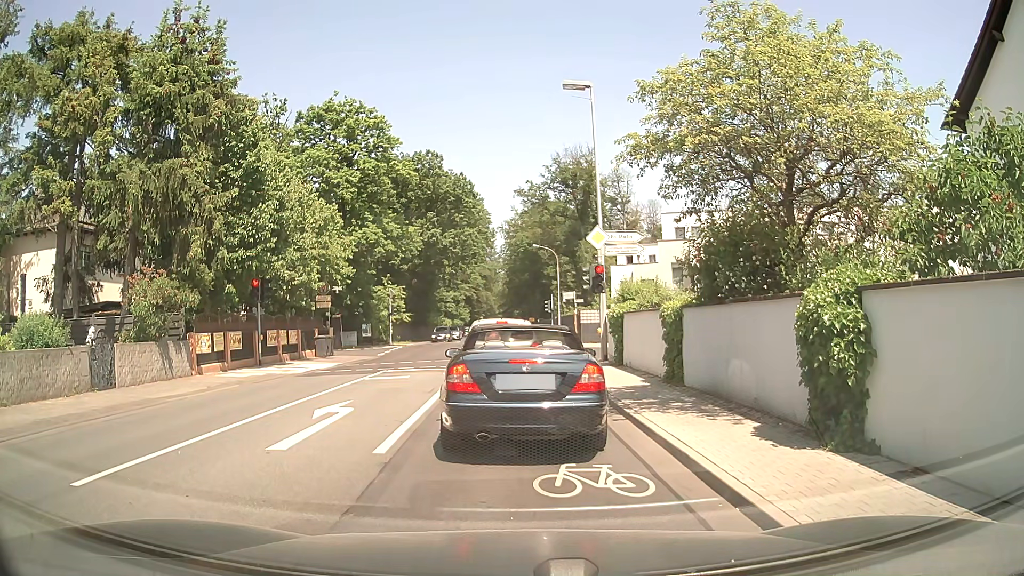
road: secondary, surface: asphalt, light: Day
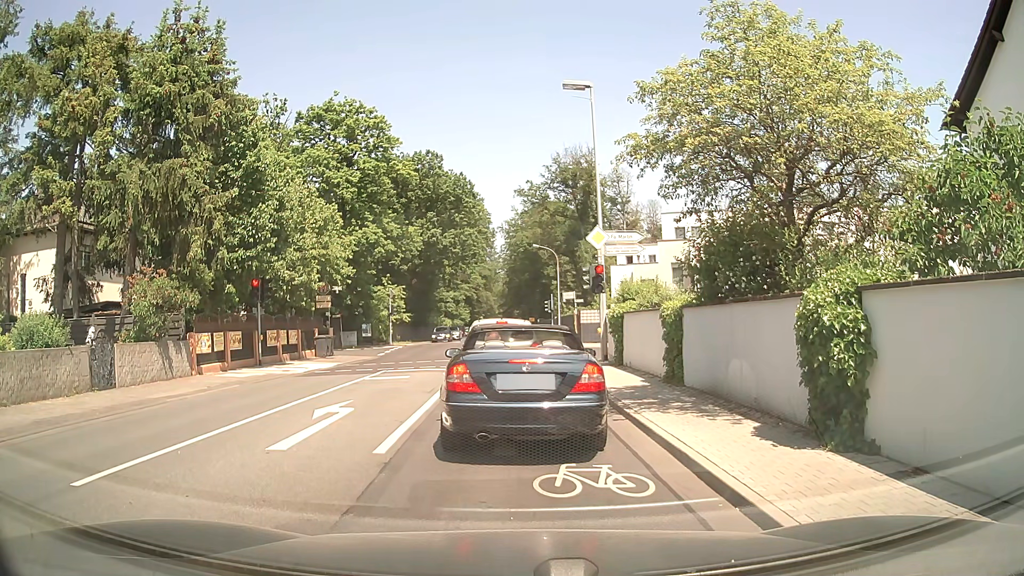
(0.0, 0.0) m; 0°
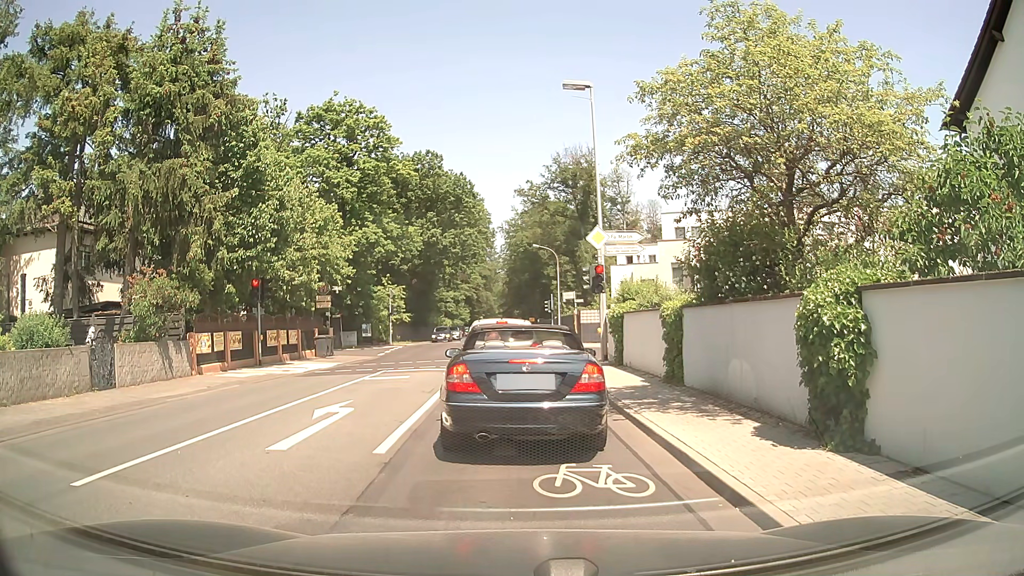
(0.0, 0.0) m; 0°
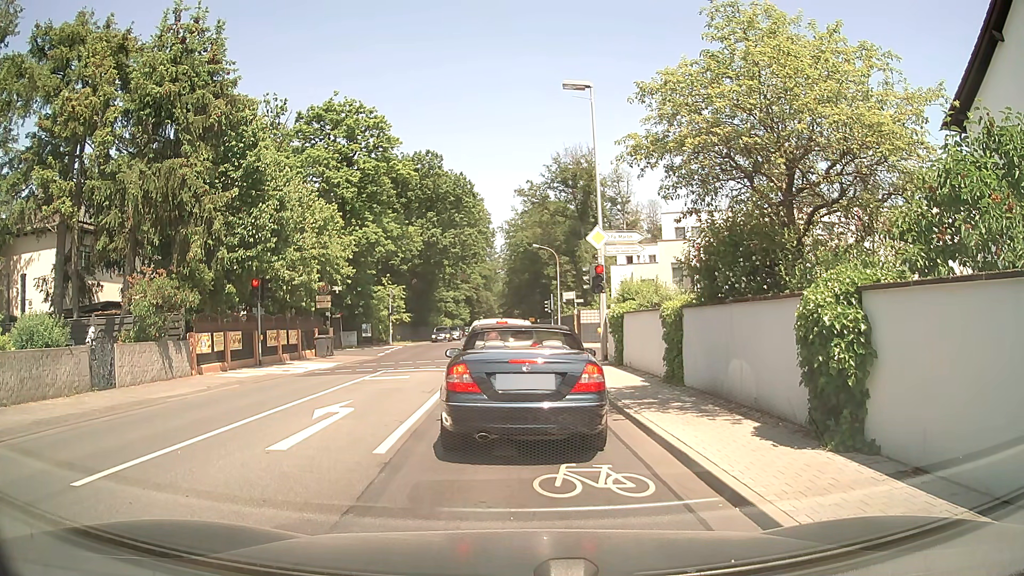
(0.0, 0.0) m; 0°
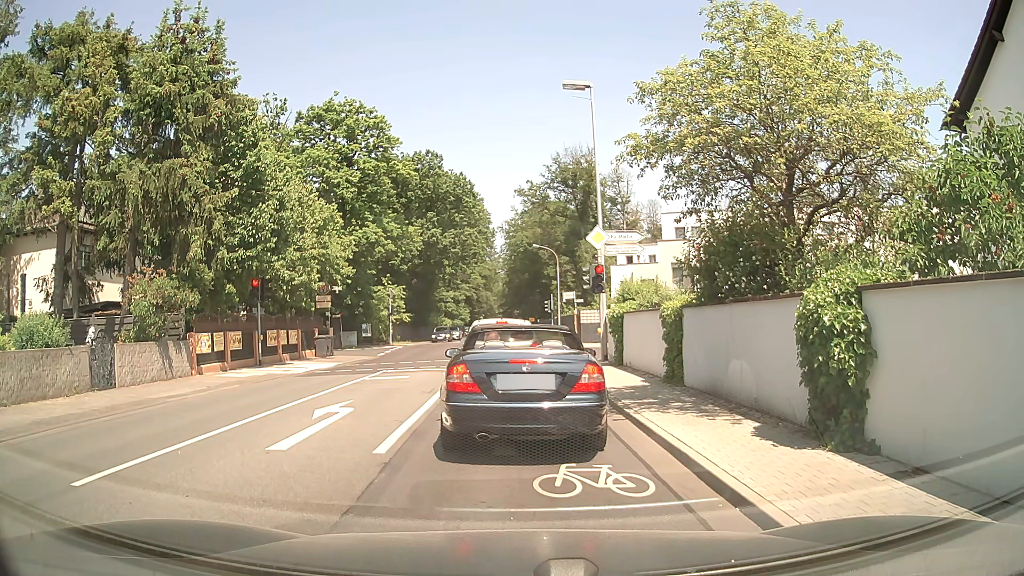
(0.0, 0.0) m; 0°
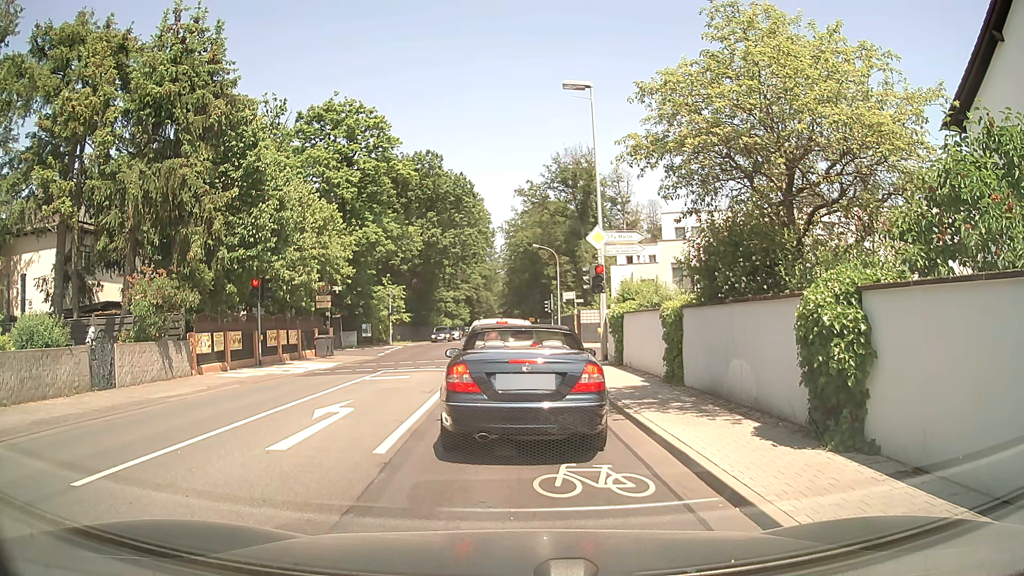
(0.0, 0.0) m; 0°
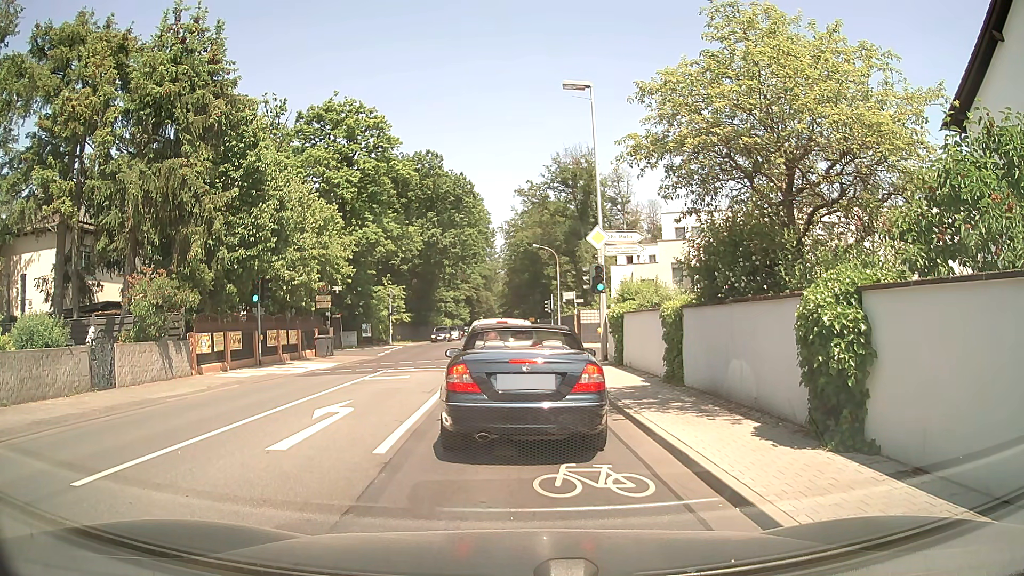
(0.0, 0.0) m; 0°
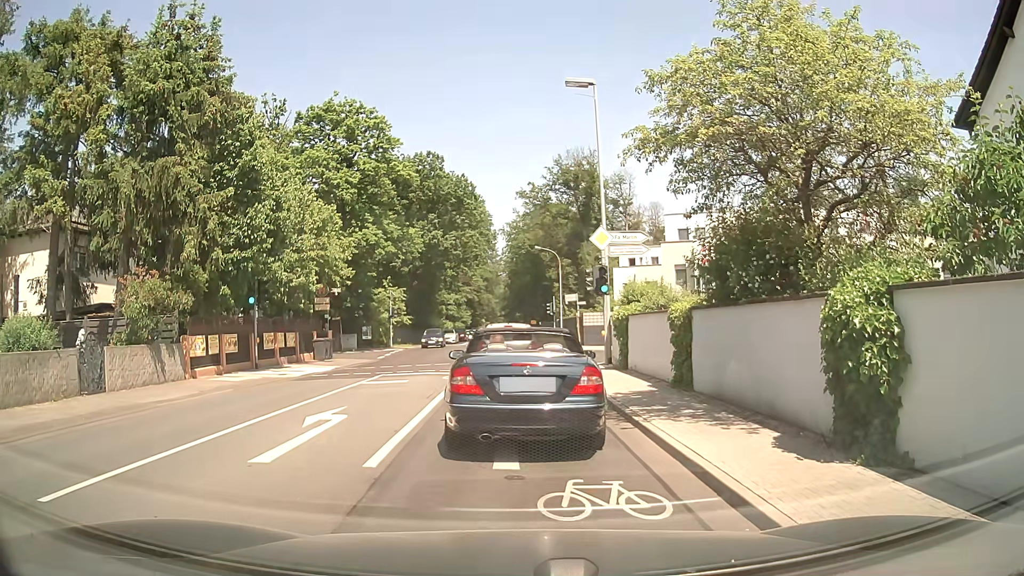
(0.0, +0.6) m; 0°
(0, +10) (0, +20) (0, +30) (0, +40) (0, +50) (0, +60) (0, +70) (0, +80) (0, +90) (0, +100) m
